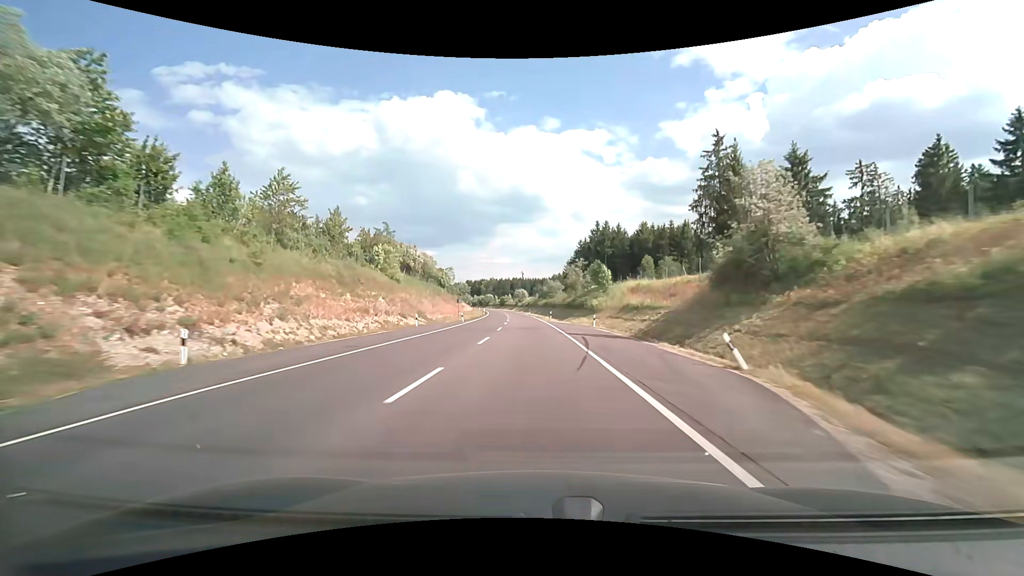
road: primary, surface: asphalt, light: Day
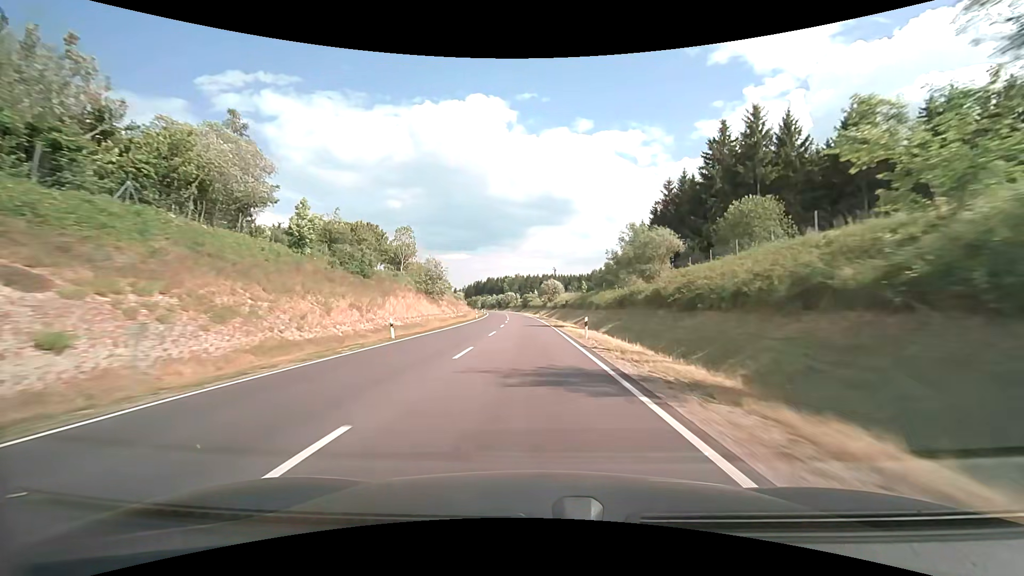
(-2.4, +78.0) m; -4°
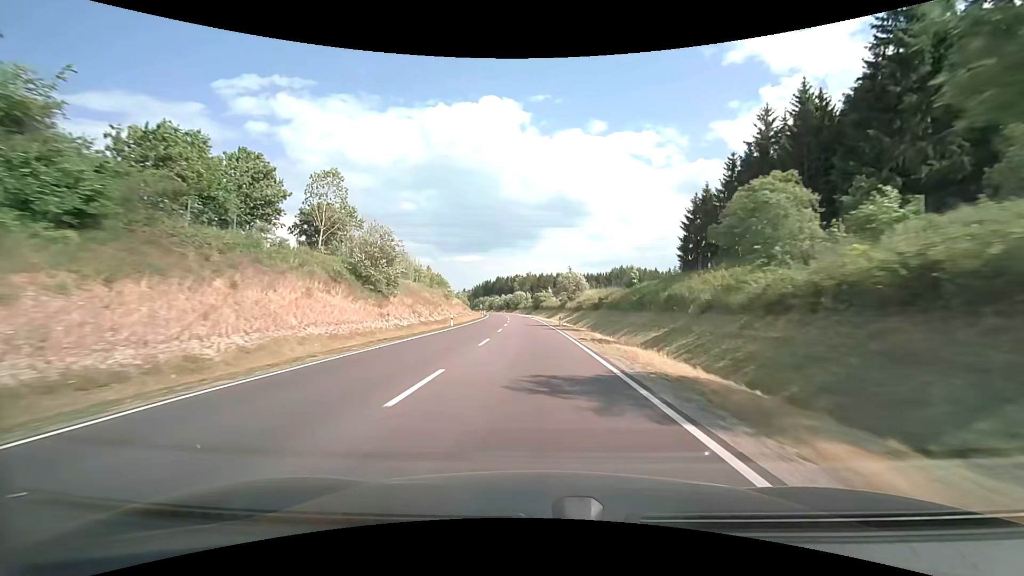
(-0.5, +30.9) m; -2°
